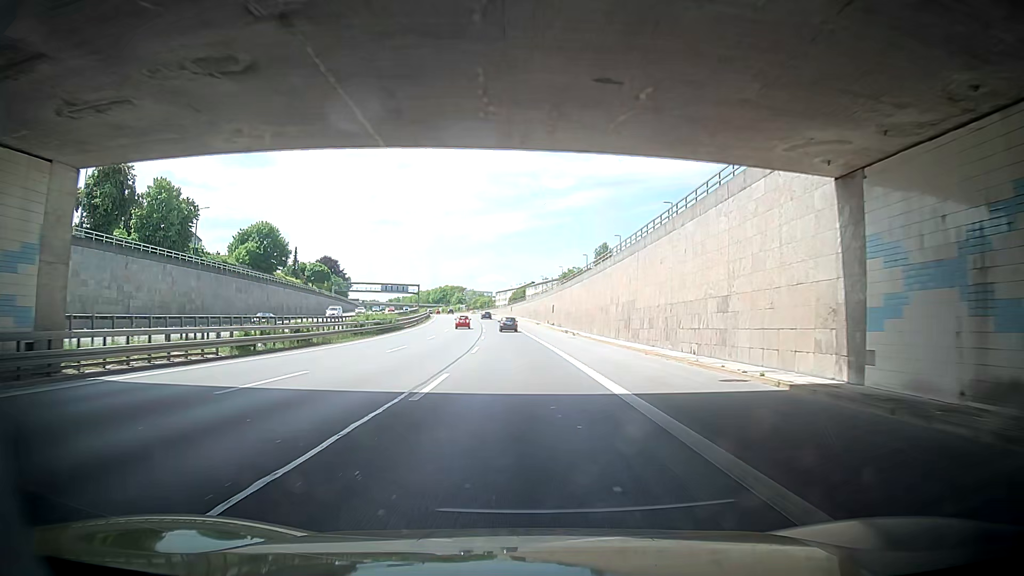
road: motorway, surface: asphalt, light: Day
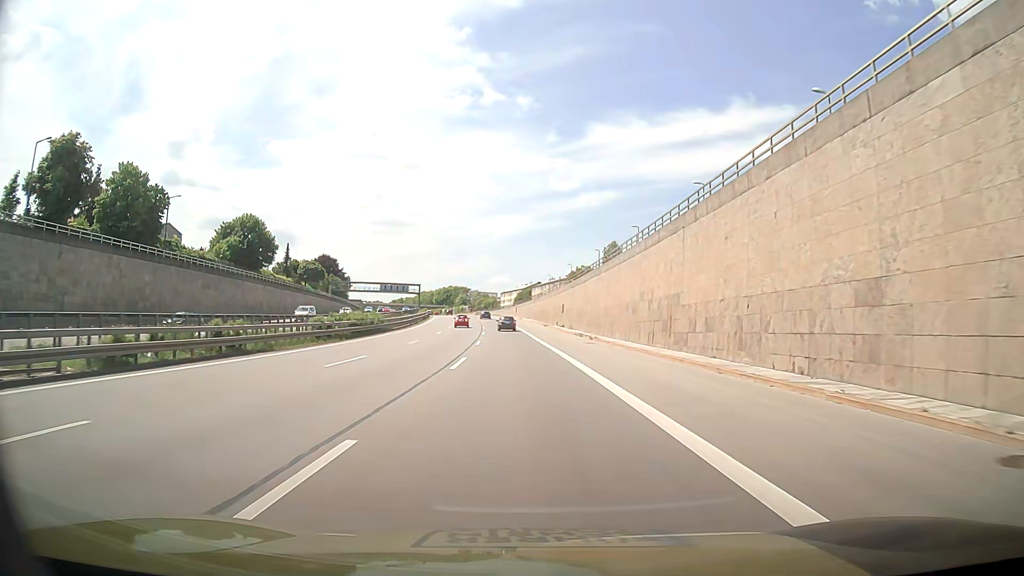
(0.0, +10.3) m; +1°
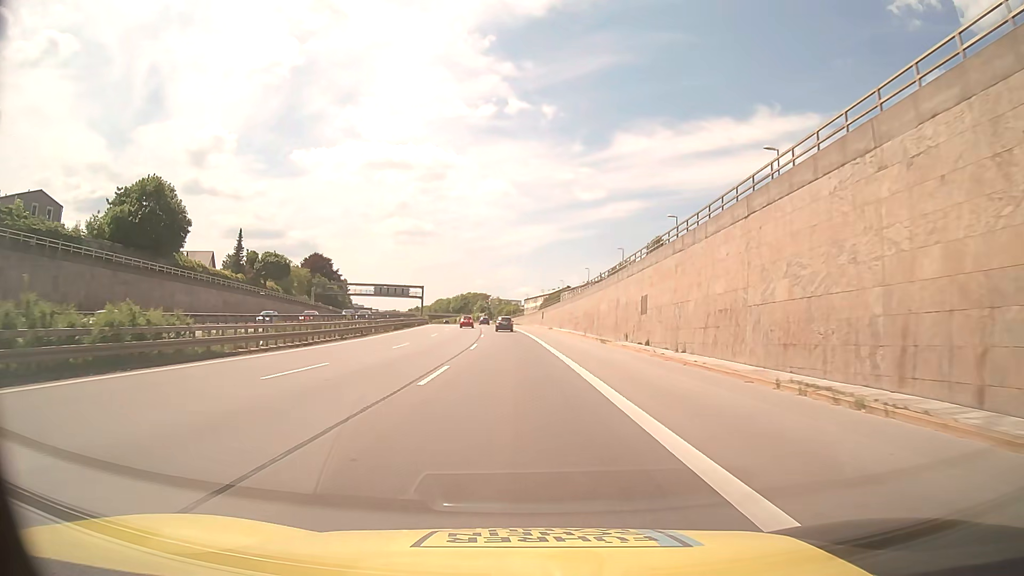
(+0.8, +41.3) m; 0°
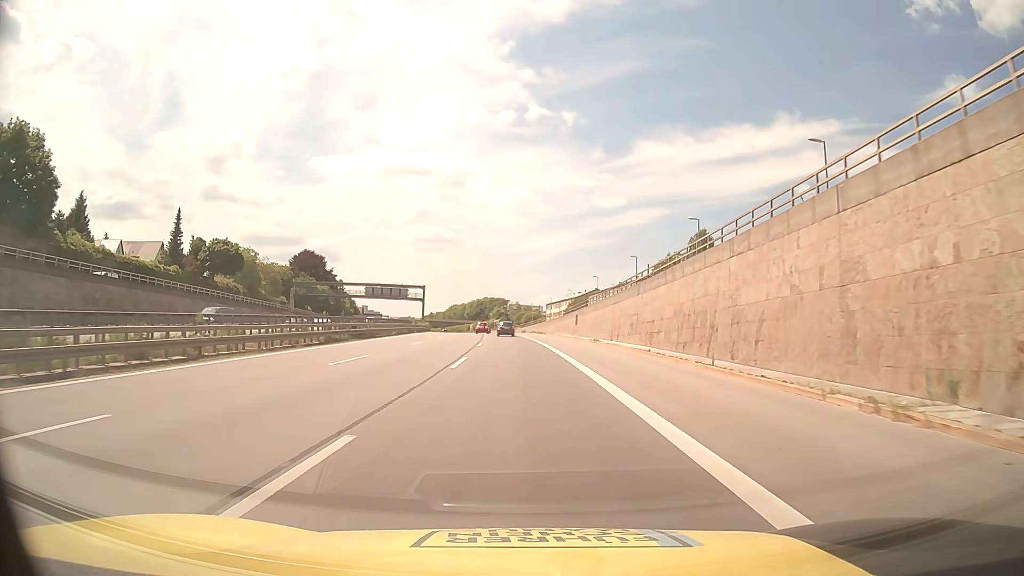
(-0.5, +30.8) m; -2°
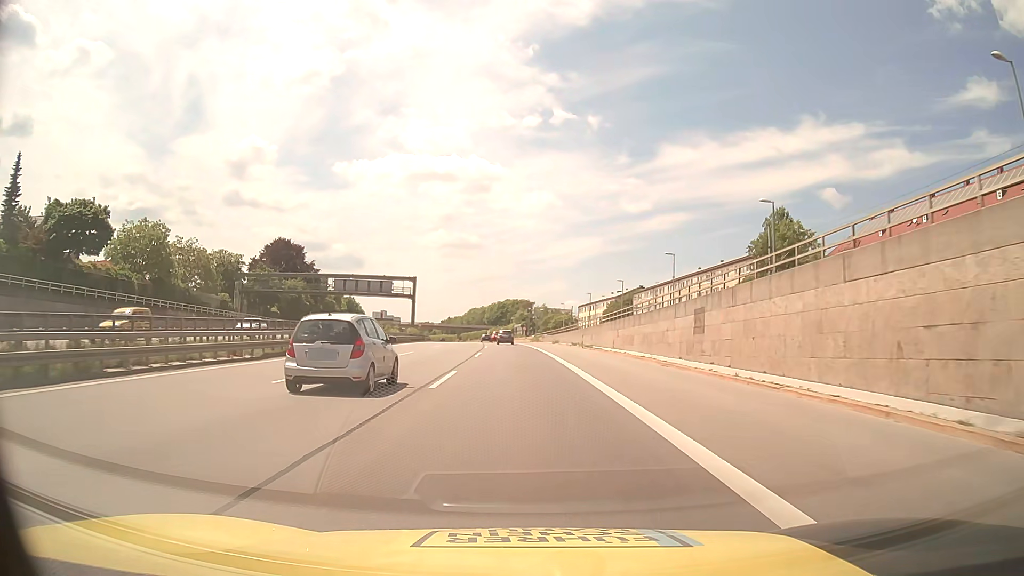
(-0.7, +41.1) m; -2°
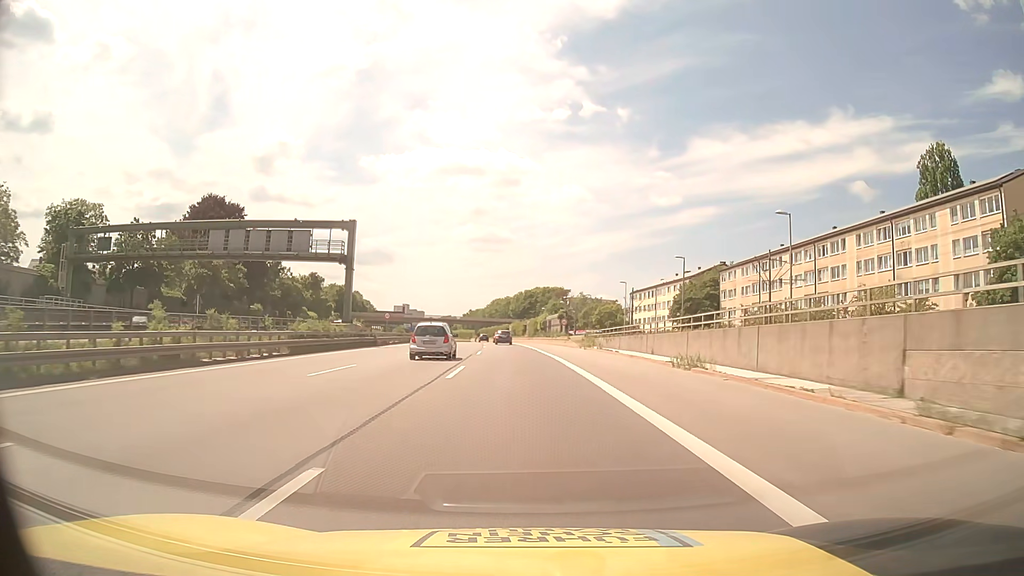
(-1.1, +51.8) m; -2°
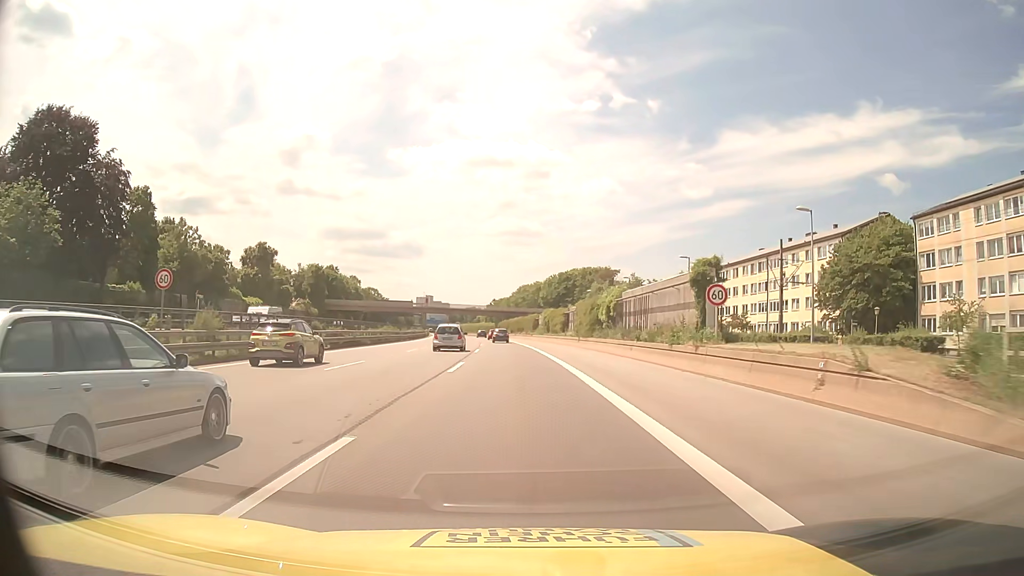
(-1.2, +52.3) m; -3°
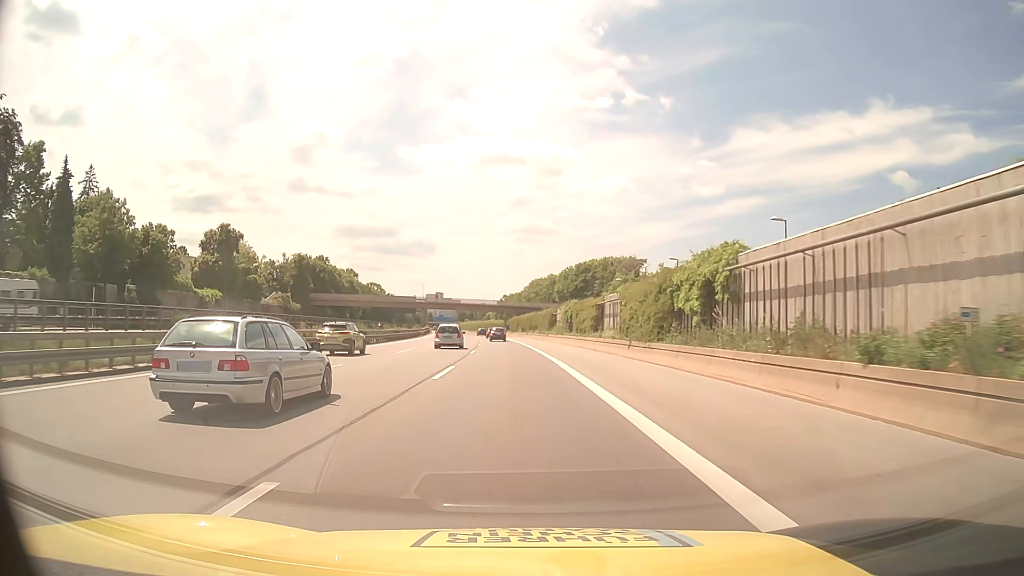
(-0.1, +21.0) m; -1°
(0, +10) (0, +20) (0, +30) (-1, +40) (-1, +50) (-2, +60) (-2, +70) (-3, +80) (-4, +90) (-5, +100) m
